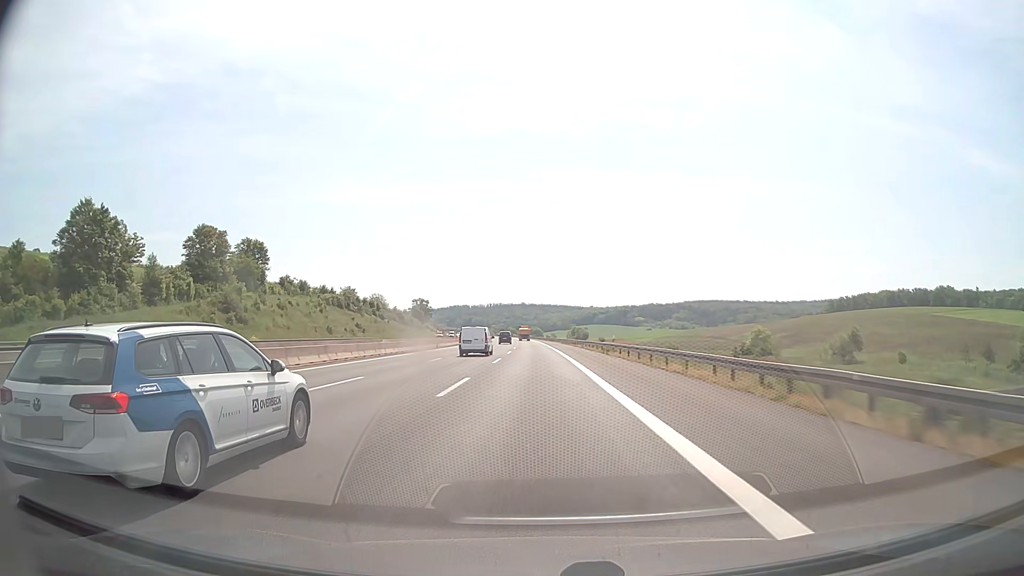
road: motorway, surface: asphalt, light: Day
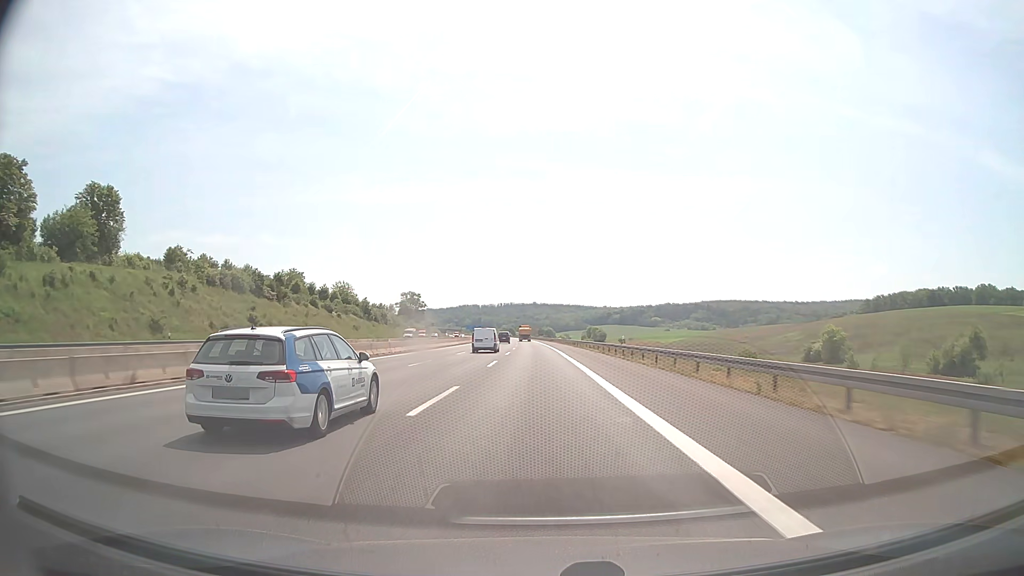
(-0.5, +57.1) m; -1°
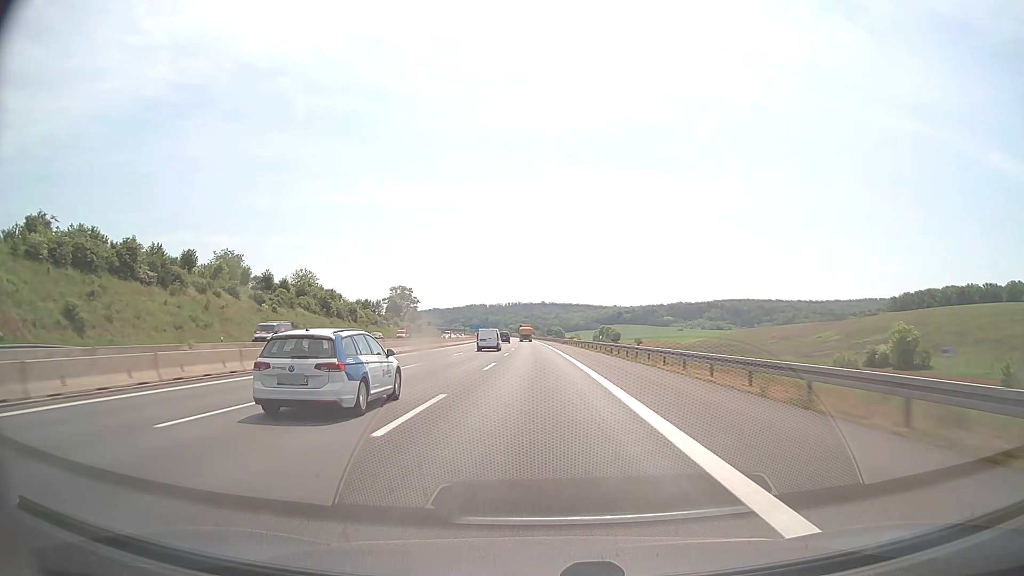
(-0.2, +38.1) m; -1°
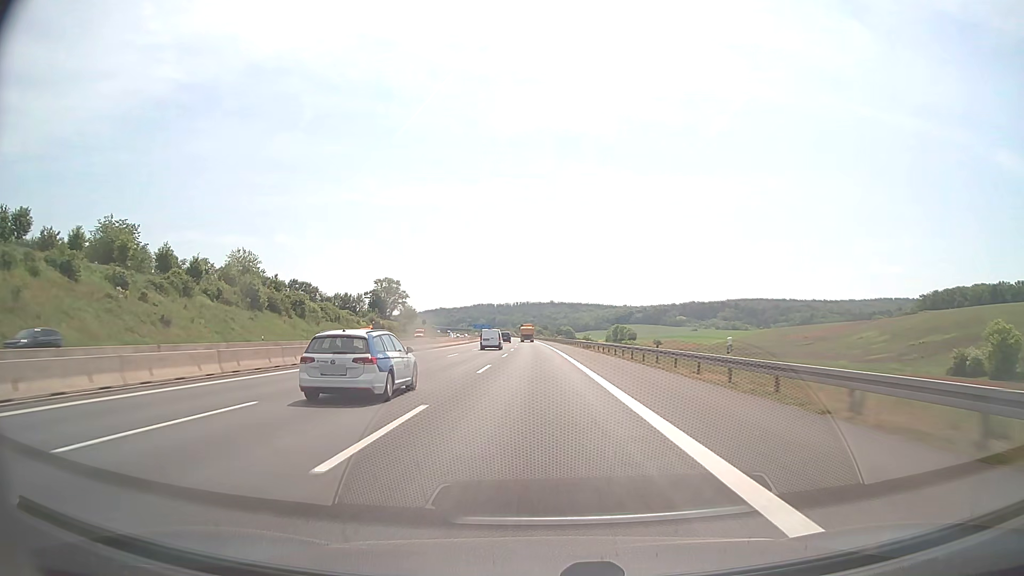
(-0.3, +38.1) m; -1°
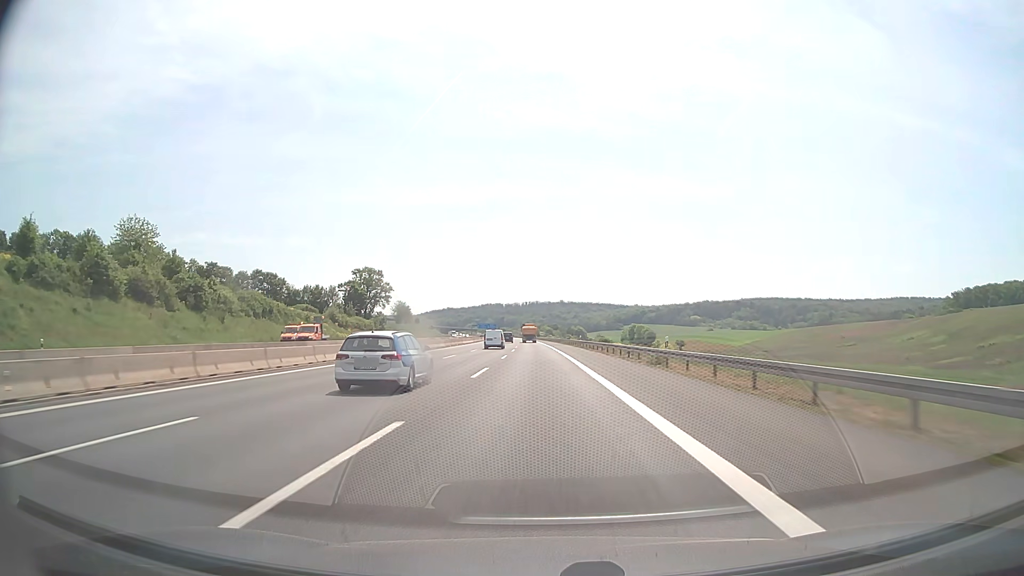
(-0.3, +38.1) m; -1°
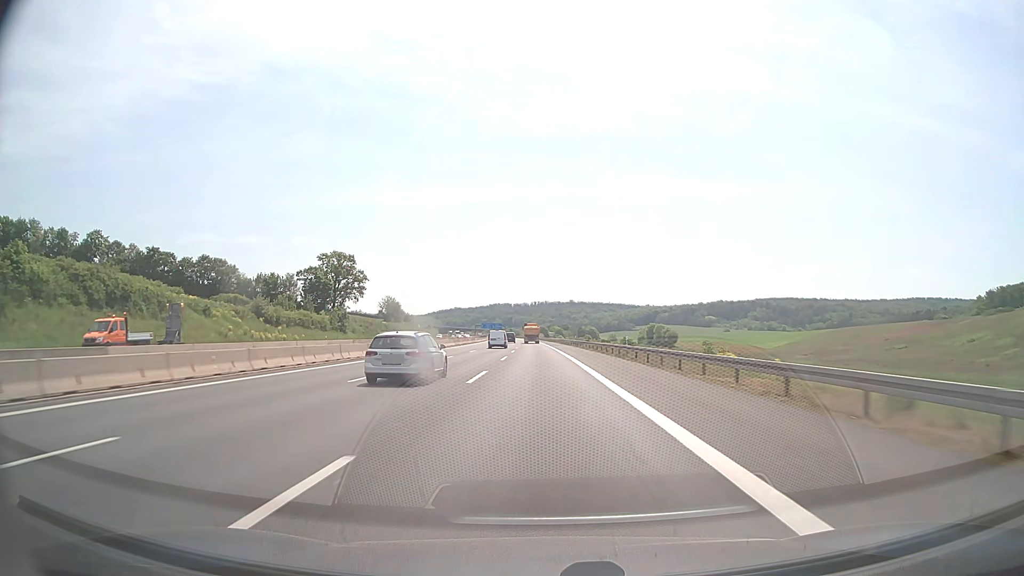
(-0.3, +38.1) m; -1°
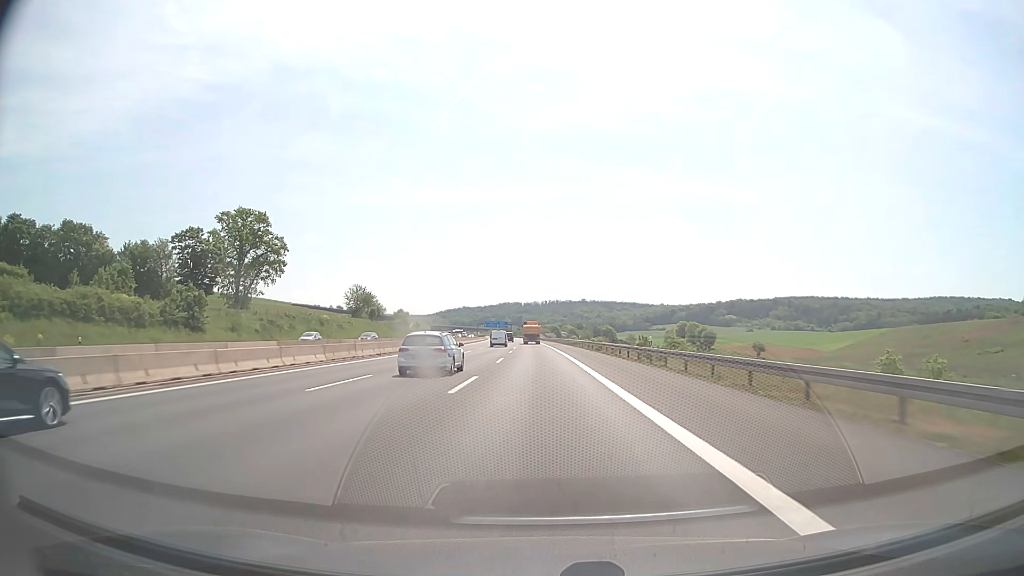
(-0.4, +57.1) m; -1°
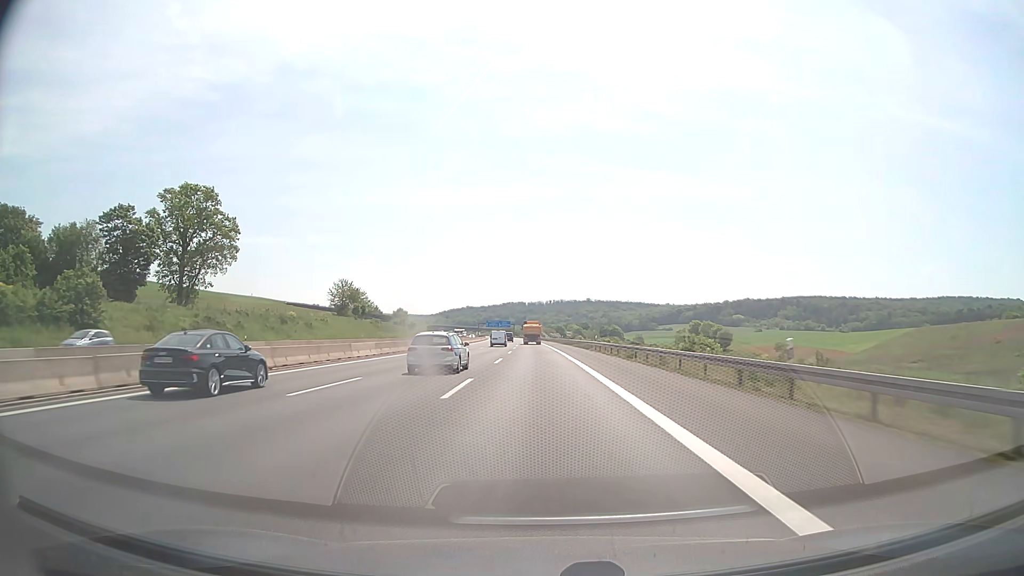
(-0.1, +19.0) m; 0°
(0, +10) (0, +20) (0, +30) (0, +40) (0, +50) (-1, +60) (-1, +70) (-1, +80) (-1, +90) (-2, +100) m
